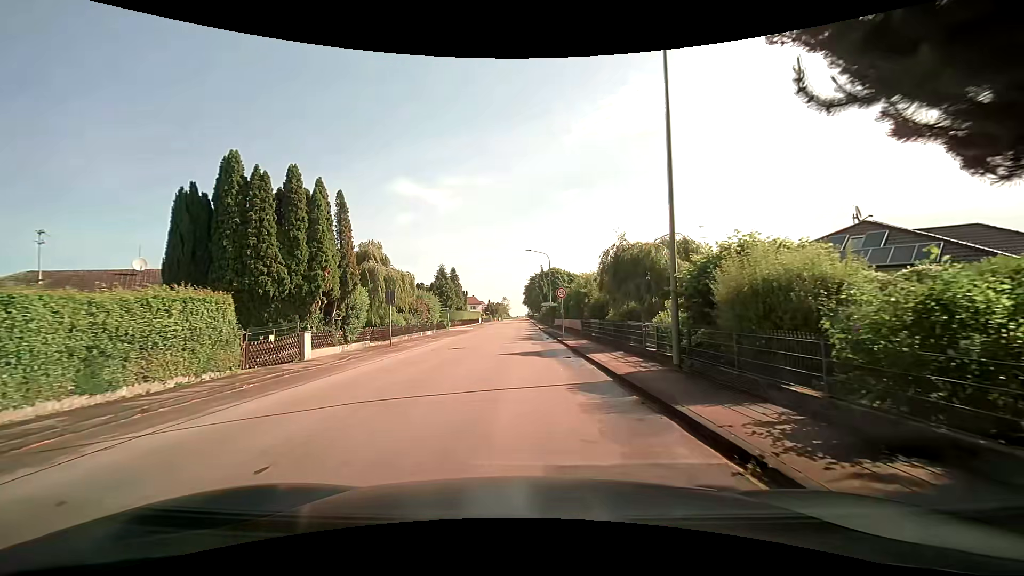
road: tertiary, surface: asphalt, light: Day
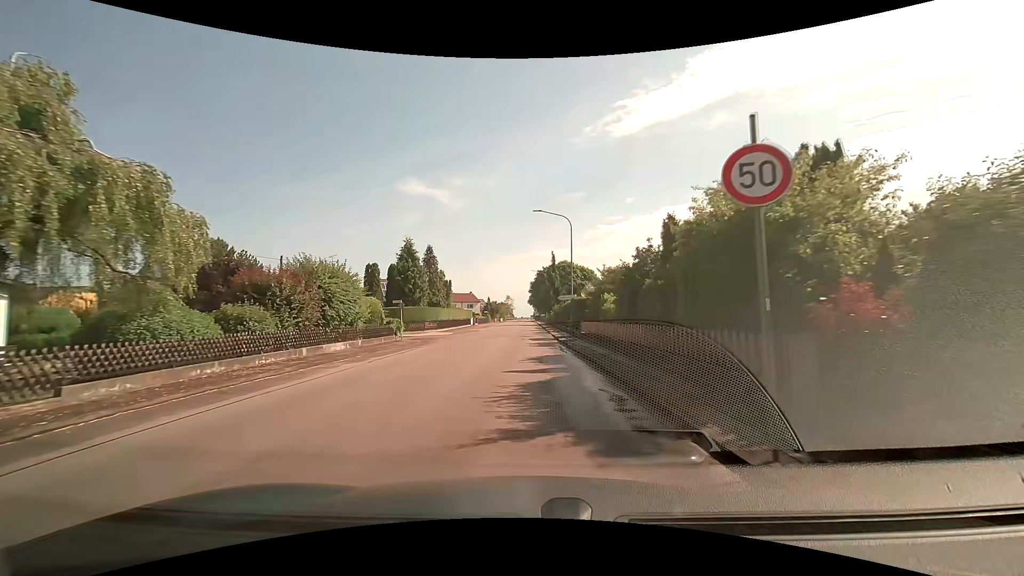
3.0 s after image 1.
(-0.2, +23.6) m; 0°
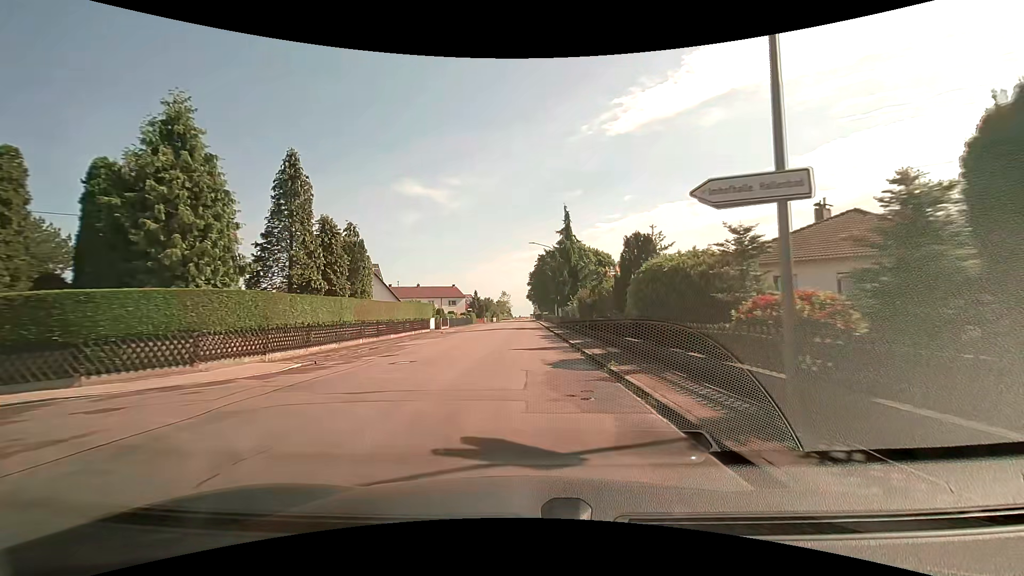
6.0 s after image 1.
(-0.1, +31.9) m; -1°
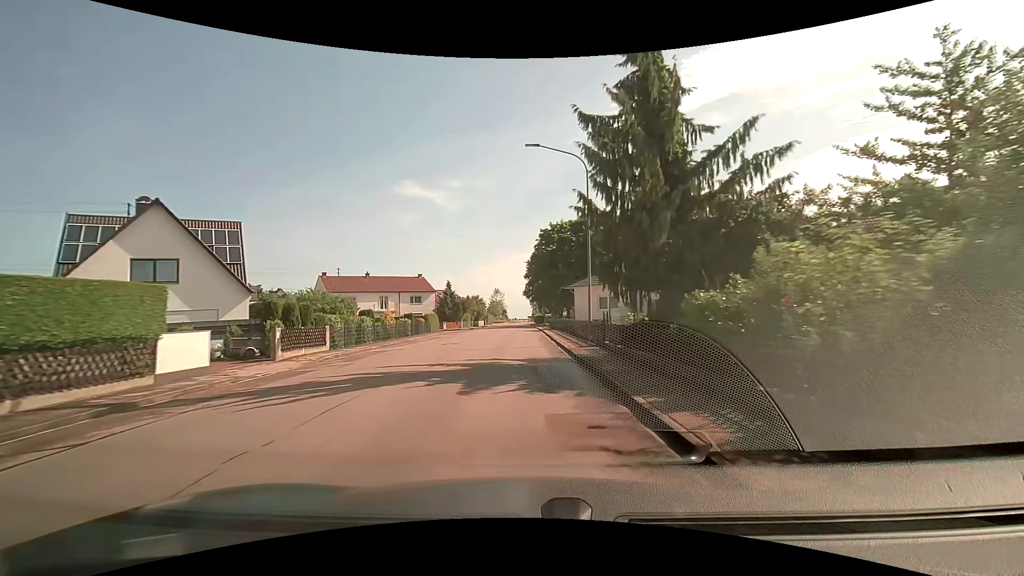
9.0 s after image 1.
(+0.5, +33.4) m; +1°
(0, +10) (0, +20) (0, +30) (0, +40) (-1, +50) (-1, +60) (-1, +70) (-1, +80) (-1, +90) (-1, +100) m
